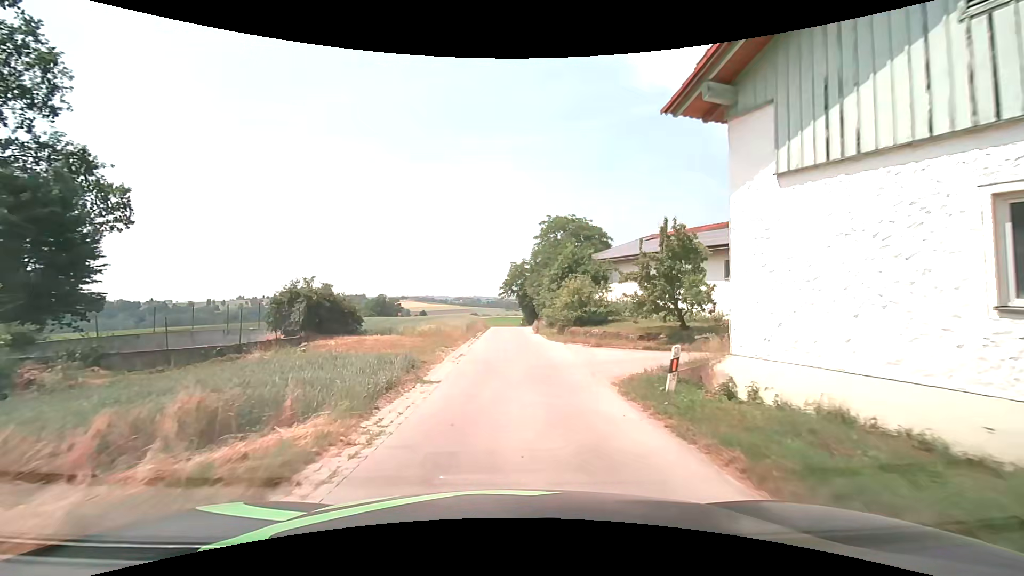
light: Day
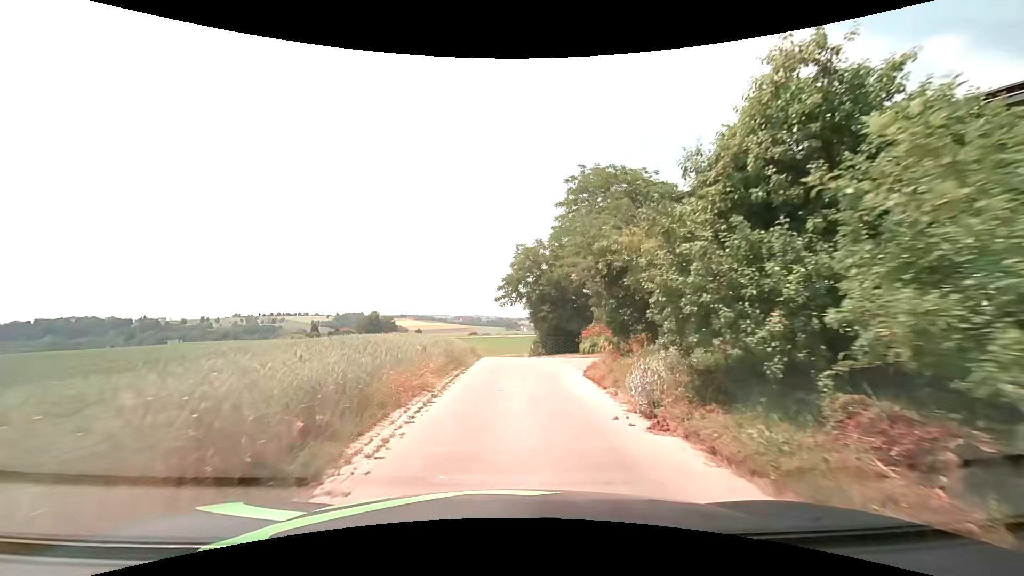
(0.0, +25.4) m; 0°
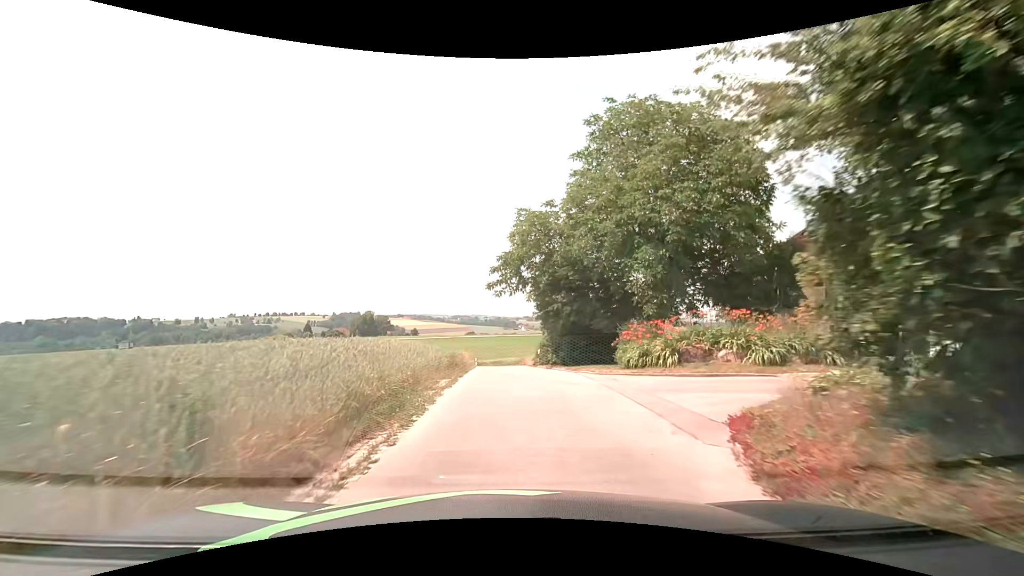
(0.0, +10.3) m; 0°
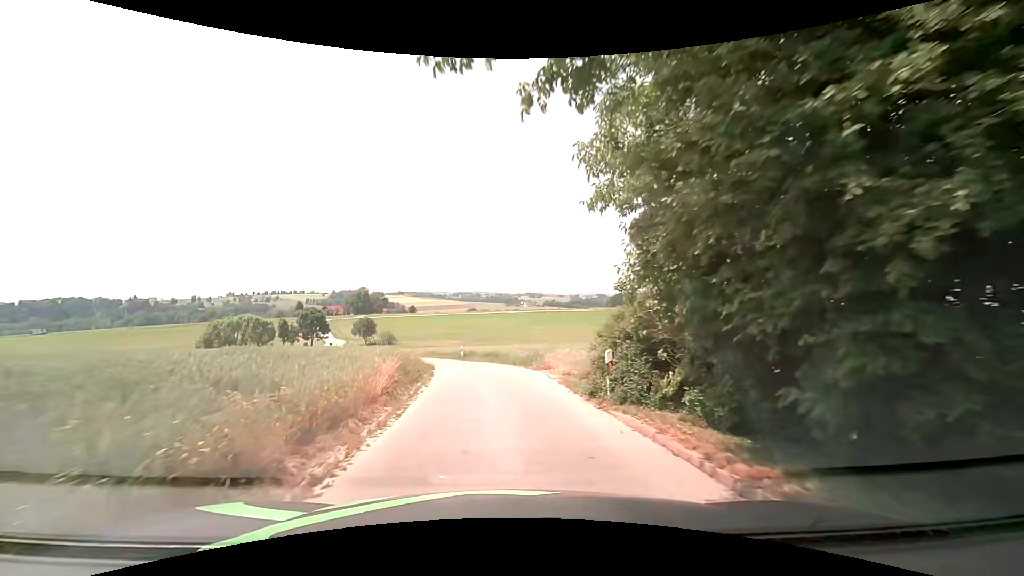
(+0.1, +20.7) m; 0°
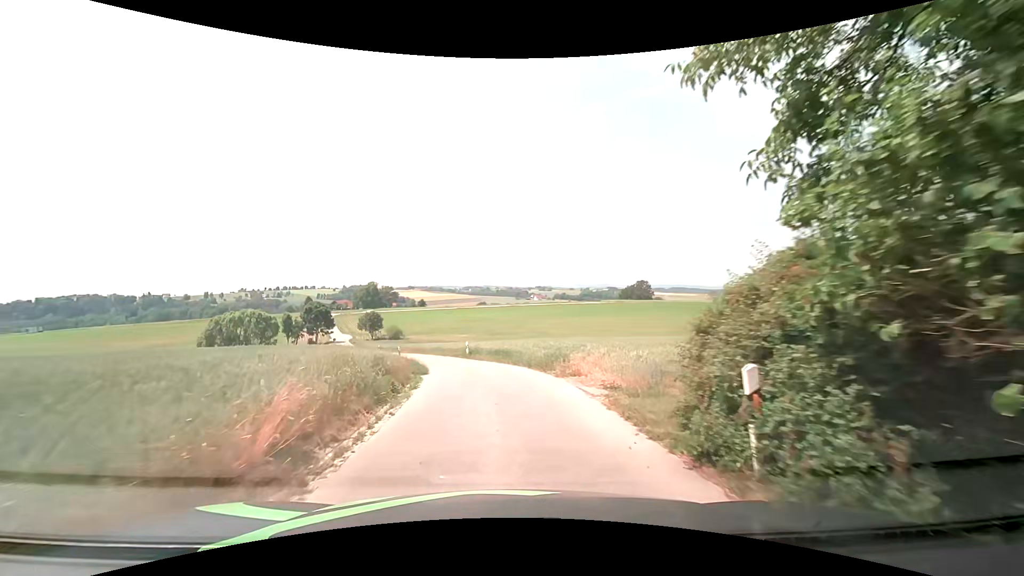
(0.0, +5.3) m; -1°
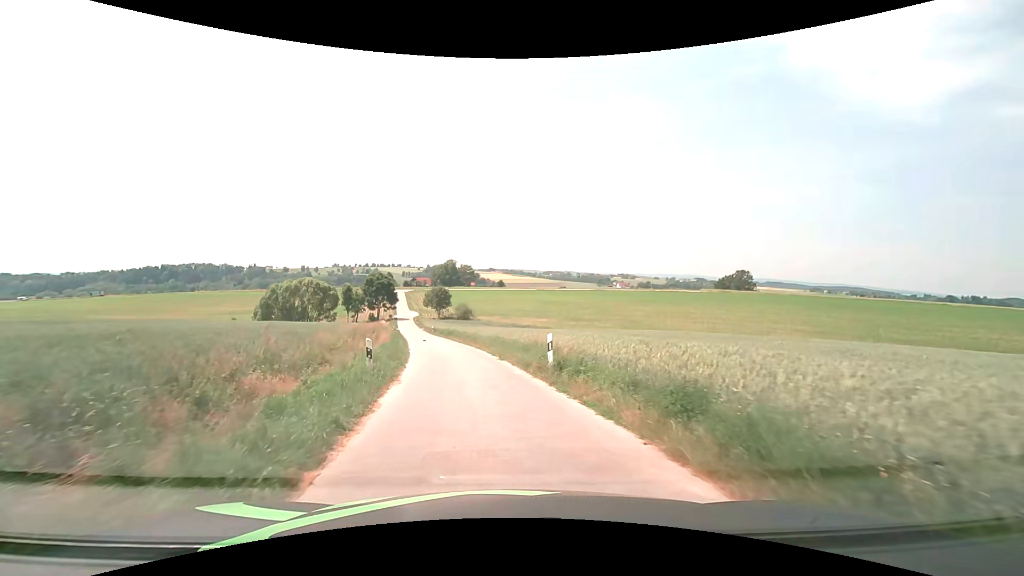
(-1.5, +20.9) m; -9°
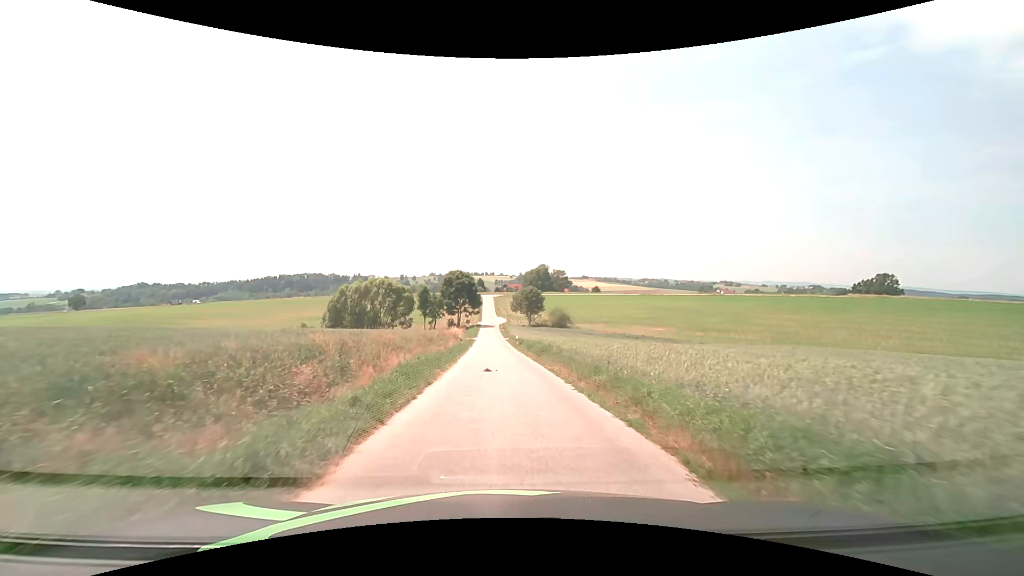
(-2.1, +21.7) m; -10°
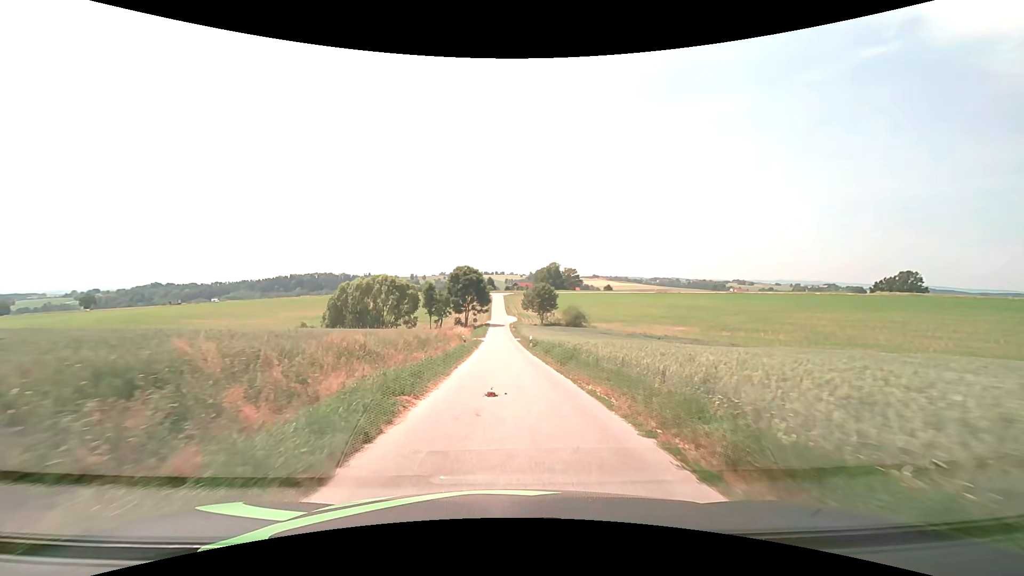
(-0.1, +6.3) m; -1°
(0, +10) (0, +20) (0, +30) (-1, +40) (-1, +50) (-1, +60) (-1, +70) (-1, +80) (-1, +90) (-2, +100) m
